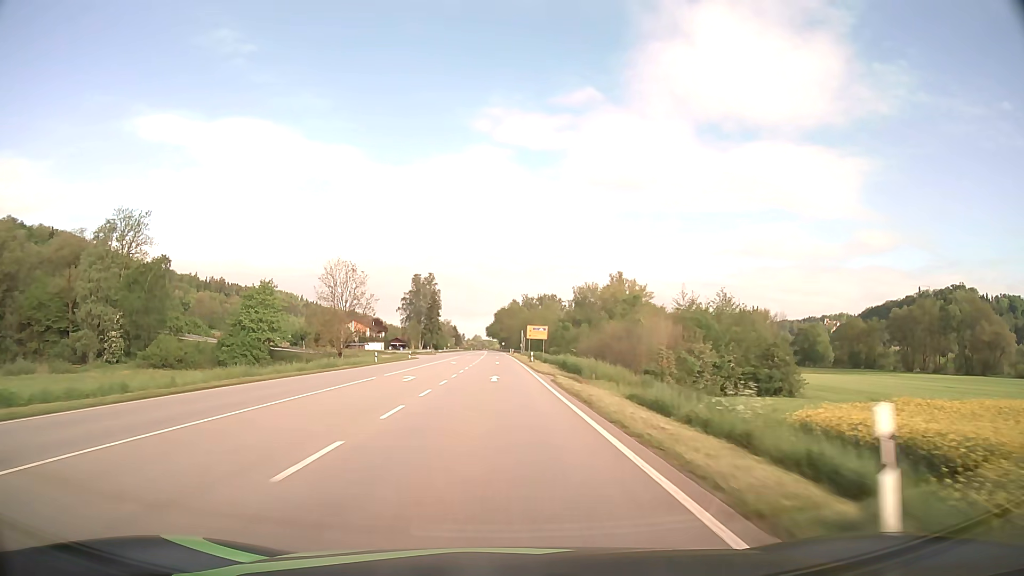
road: primary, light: Day
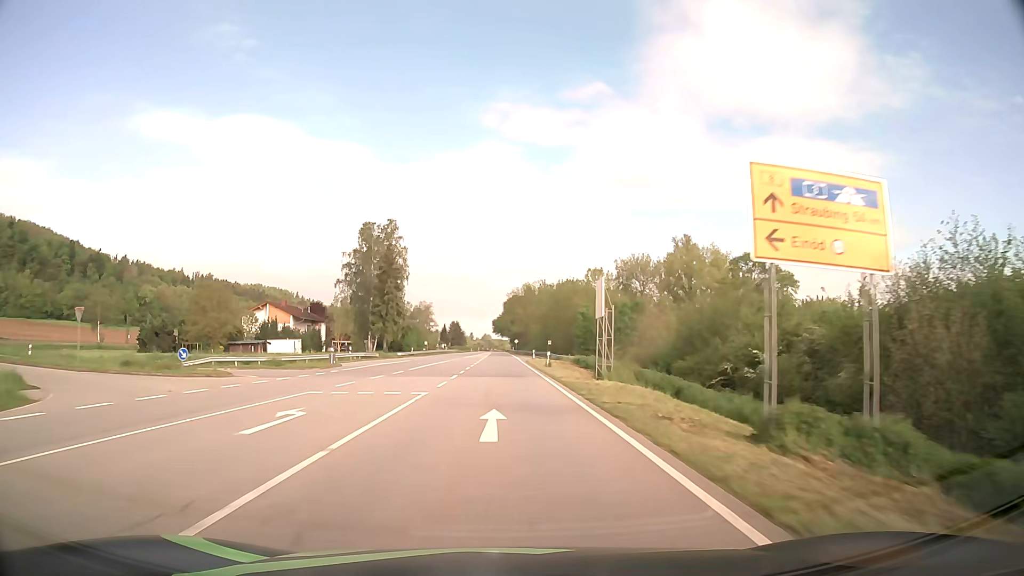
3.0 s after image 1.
(-0.5, +79.8) m; -1°
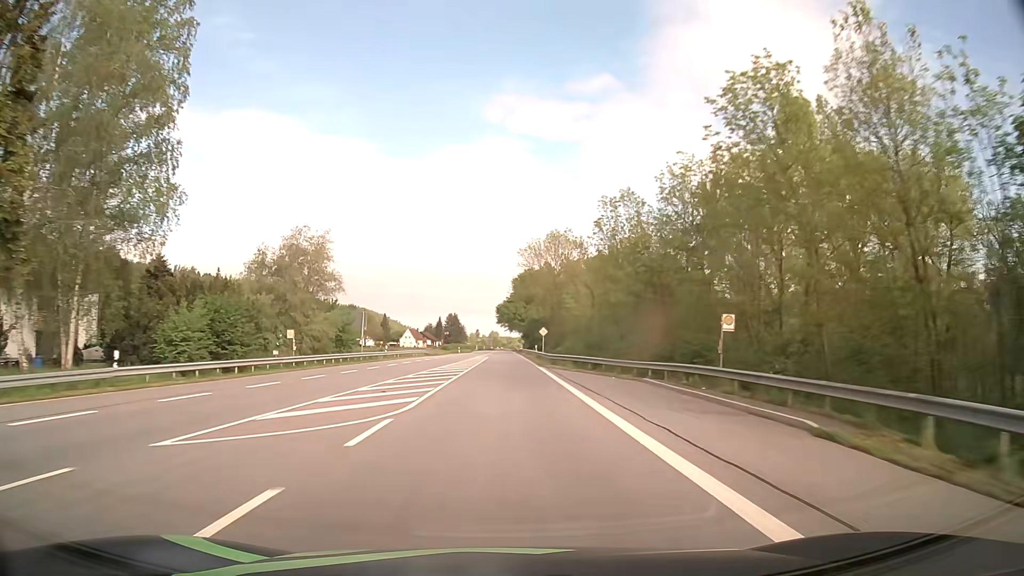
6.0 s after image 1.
(-0.5, +79.8) m; -1°
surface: asphalt
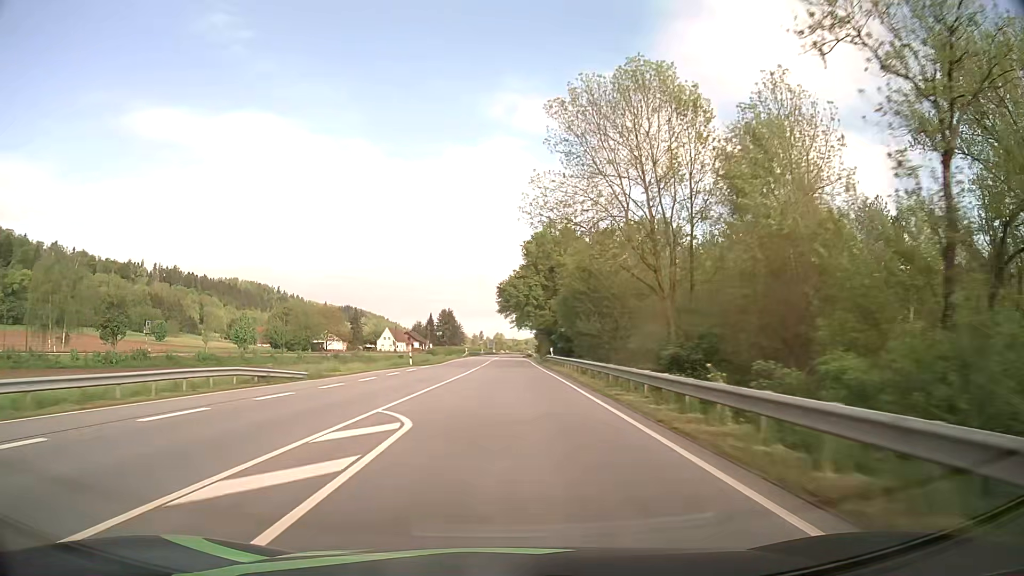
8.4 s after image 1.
(-0.3, +64.1) m; -1°
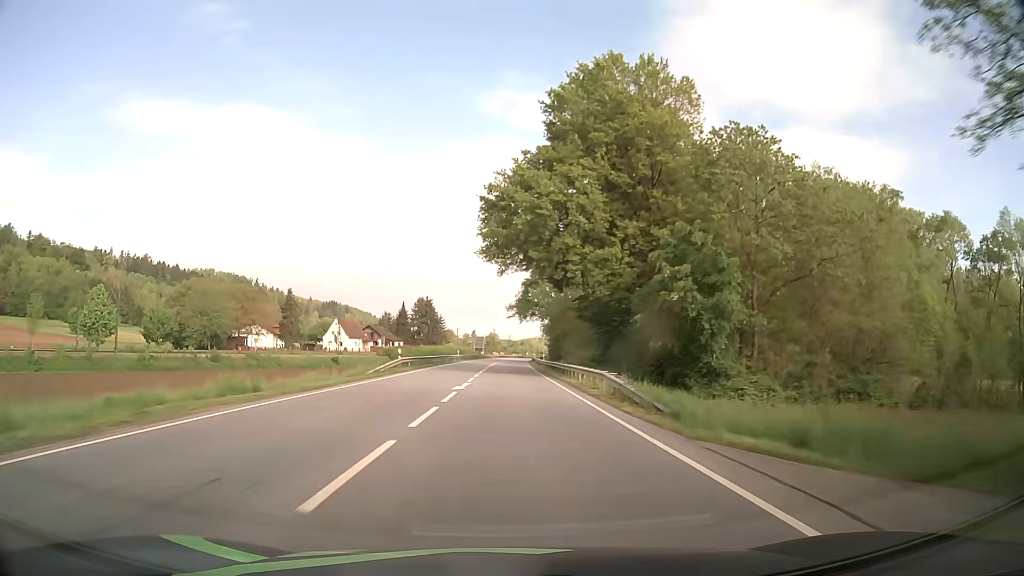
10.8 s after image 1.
(0.0, +64.2) m; 0°
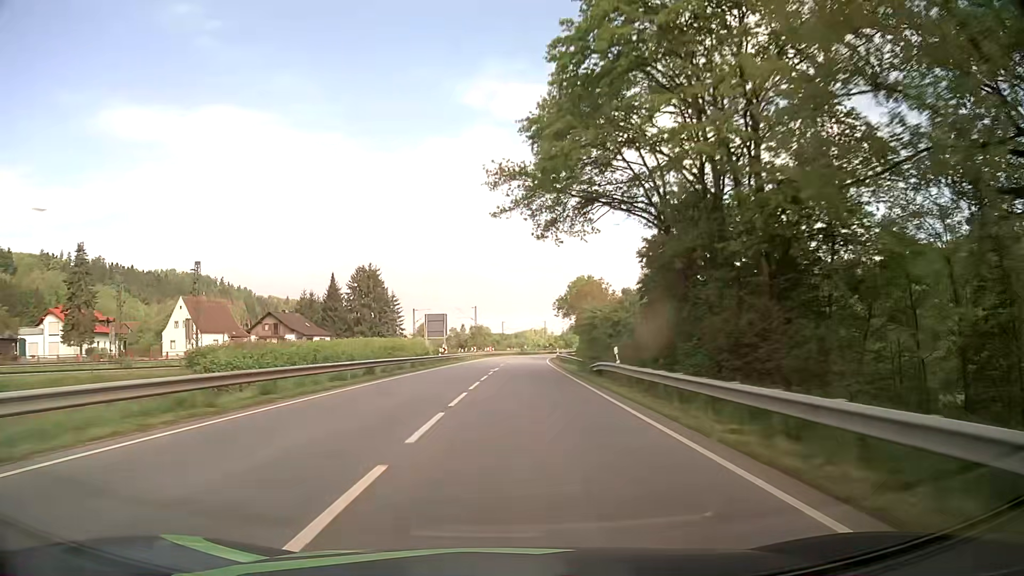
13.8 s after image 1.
(+0.3, +80.3) m; +1°
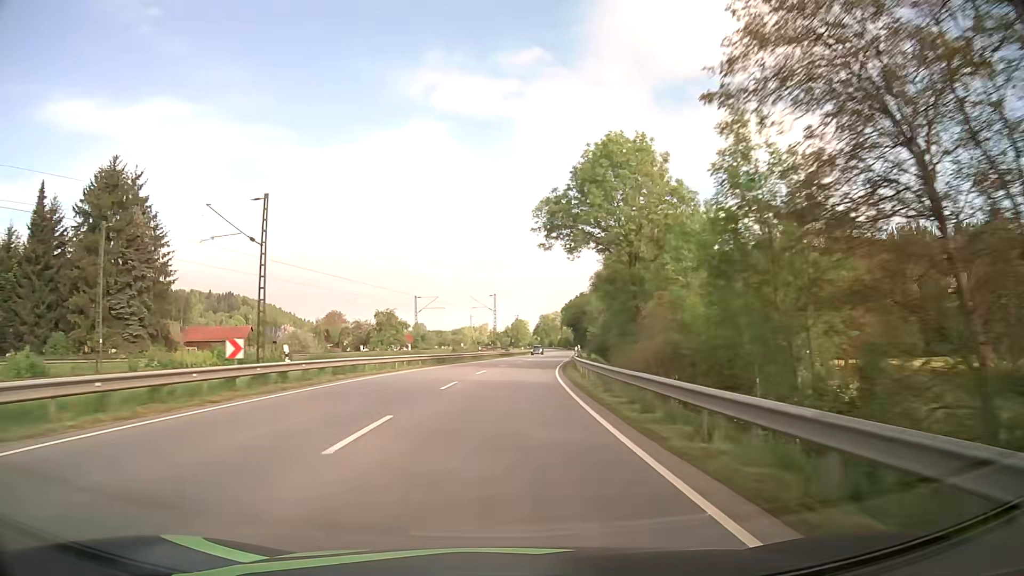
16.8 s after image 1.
(+3.1, +80.3) m; +5°
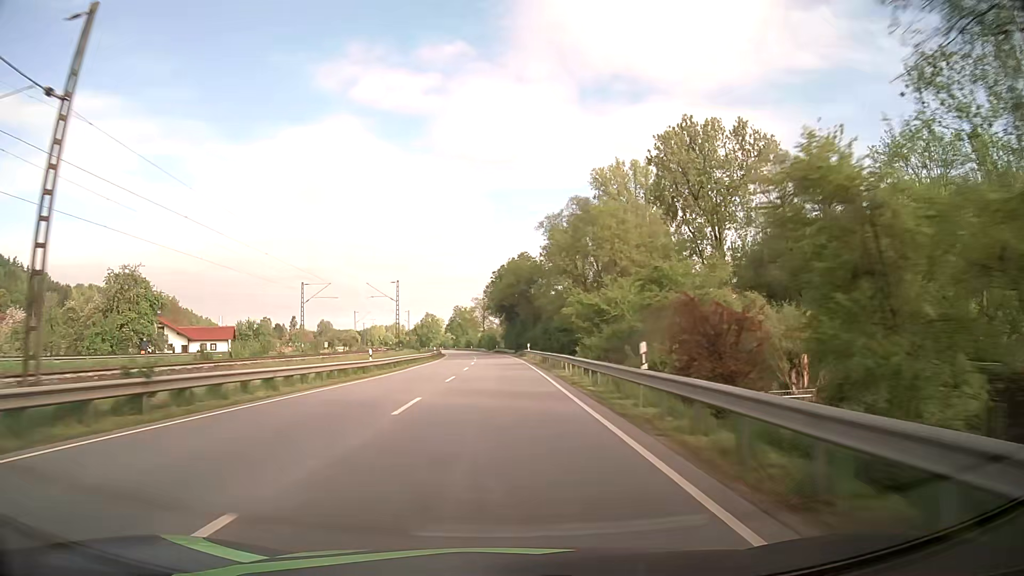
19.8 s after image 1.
(+6.1, +80.3) m; +7°
